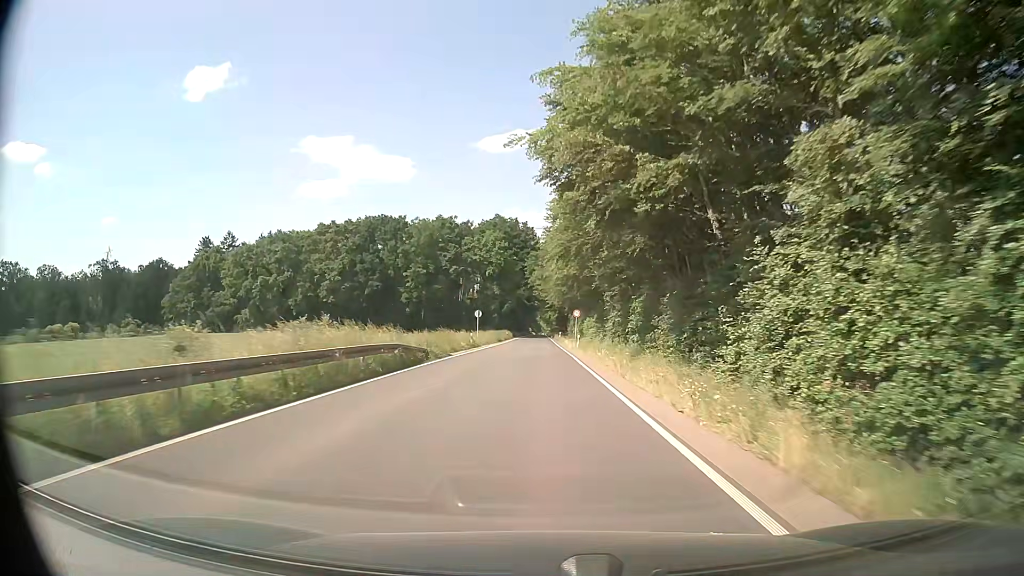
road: secondary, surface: asphalt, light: Day
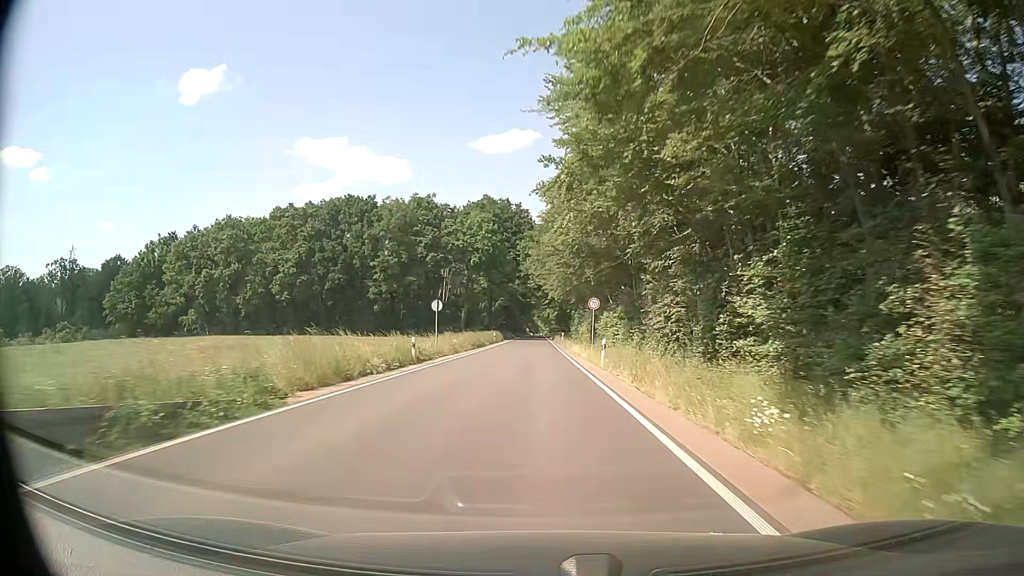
(+0.1, +21.9) m; 0°
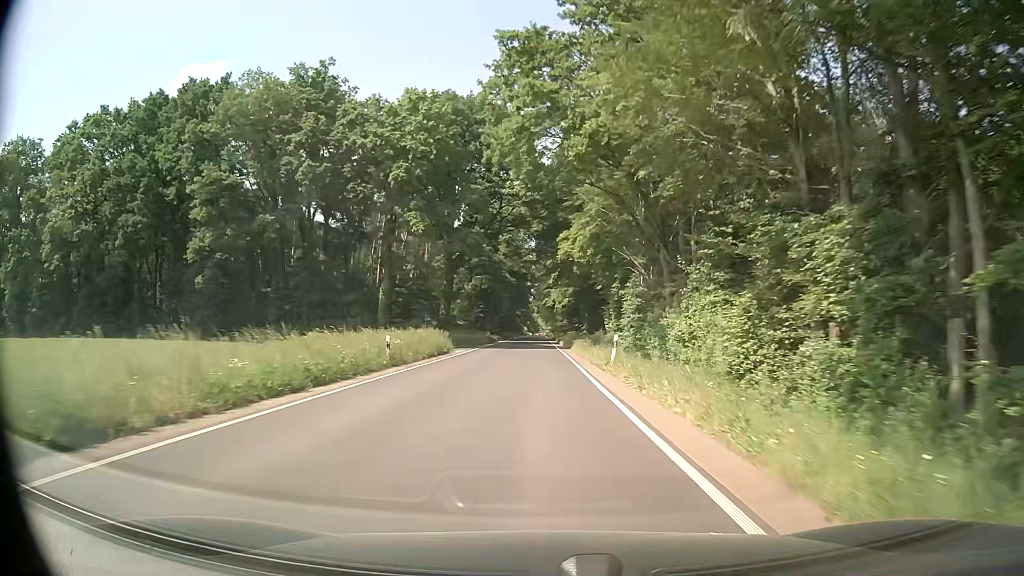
(-0.2, +54.7) m; 0°
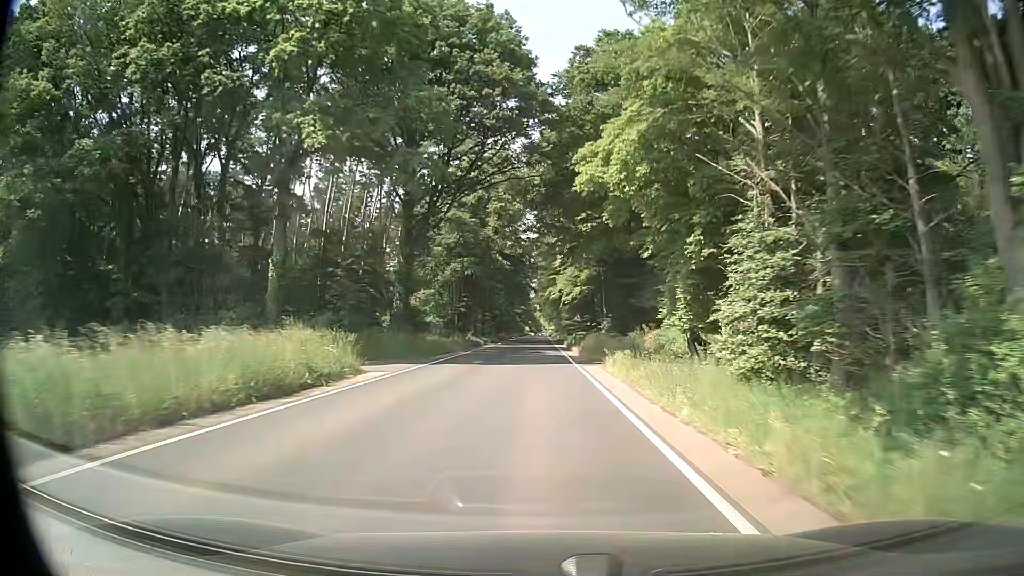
(-0.1, +21.9) m; 0°
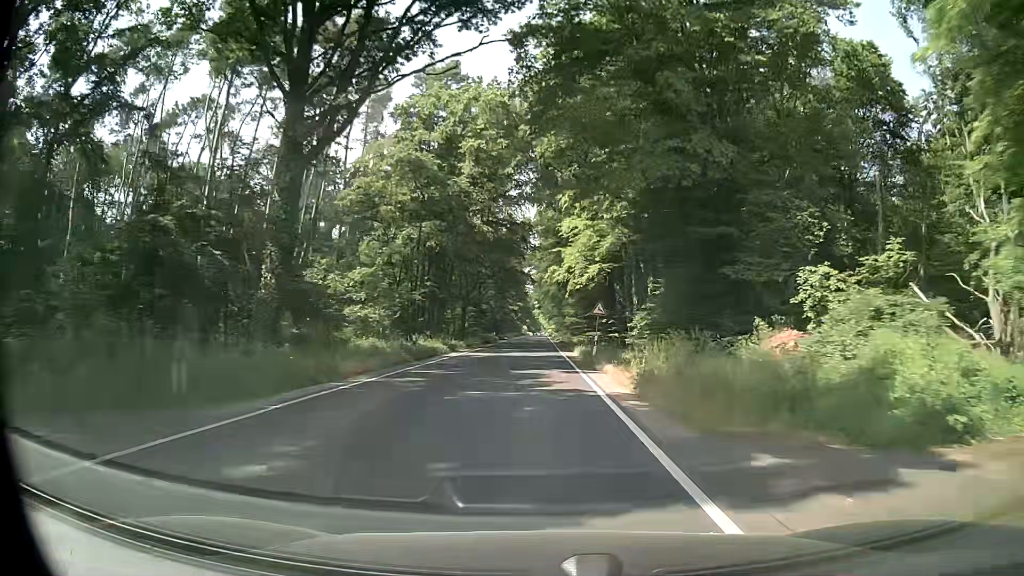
(-0.1, +21.9) m; 0°
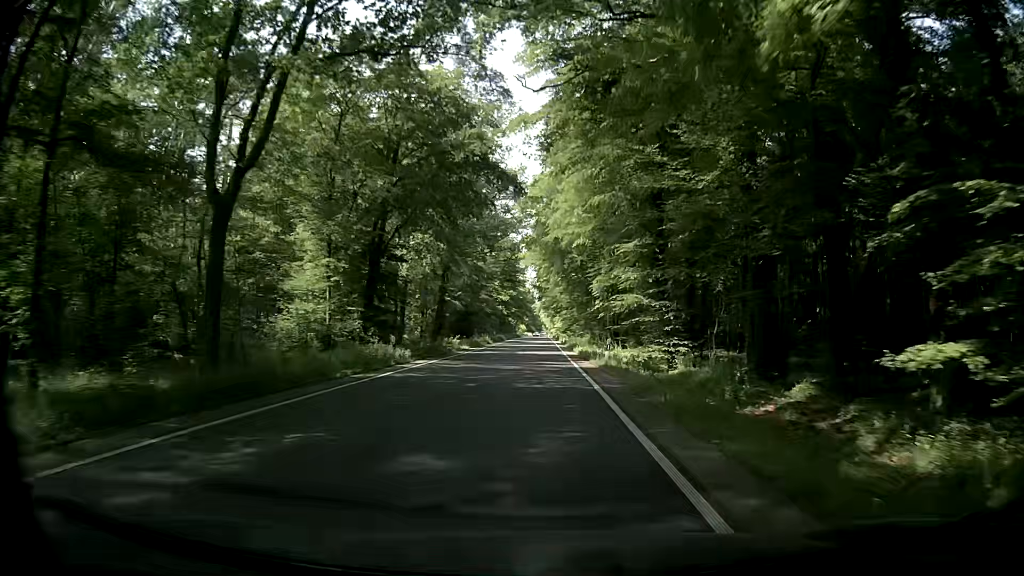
(+0.5, +54.7) m; +1°
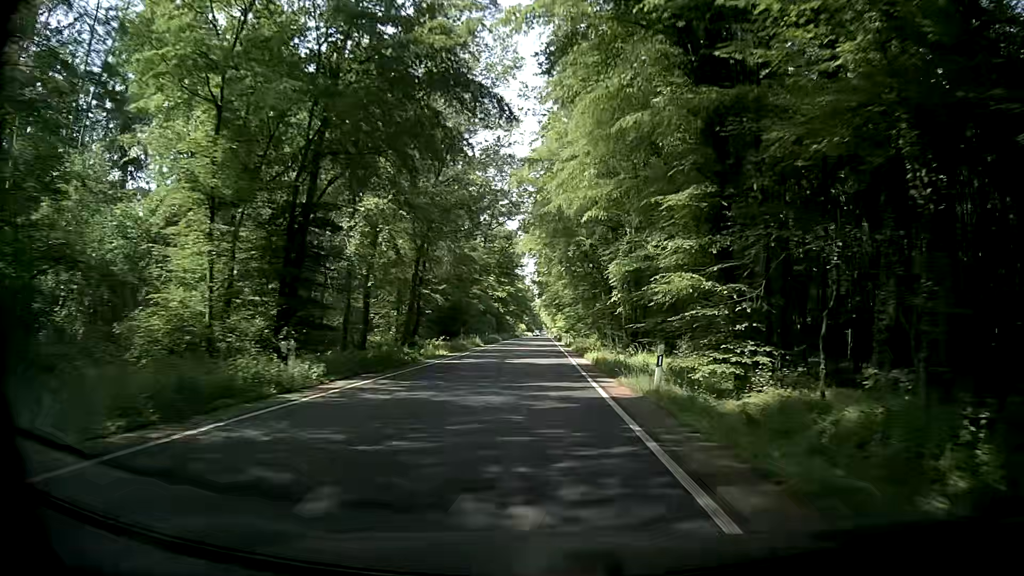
(-0.1, +11.0) m; 0°
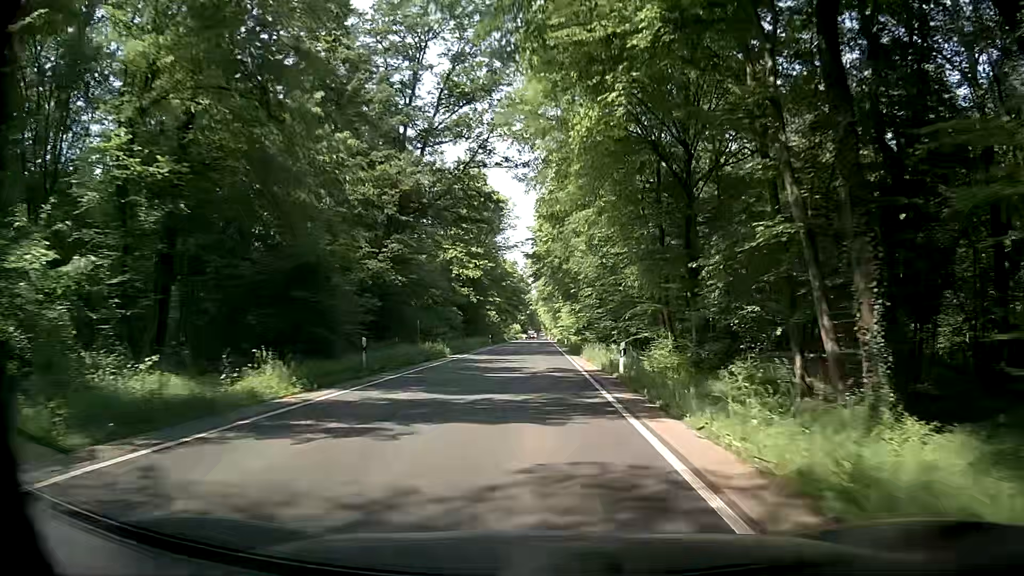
(-0.3, +43.9) m; 0°
(0, +10) (0, +20) (0, +30) (0, +40) (0, +50) (0, +60) (0, +70) (0, +80) (0, +90) (0, +100) m
